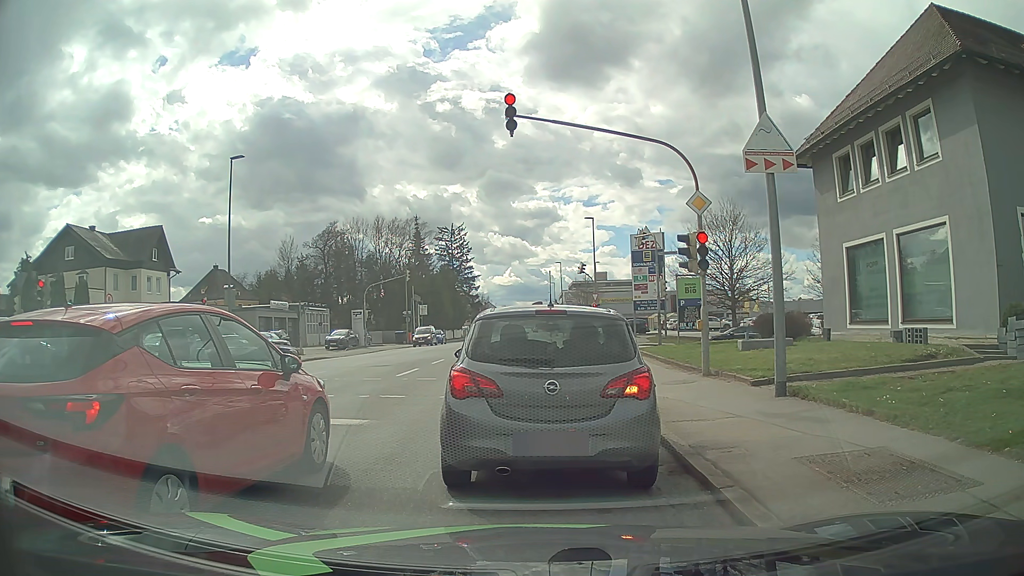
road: tertiary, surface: asphalt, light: Day
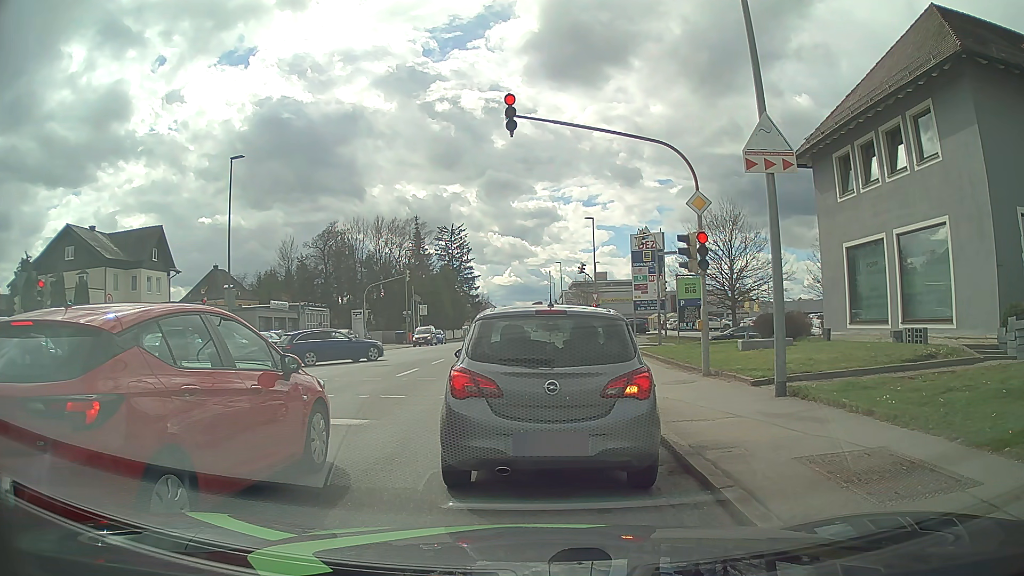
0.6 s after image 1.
(0.0, 0.0) m; 0°
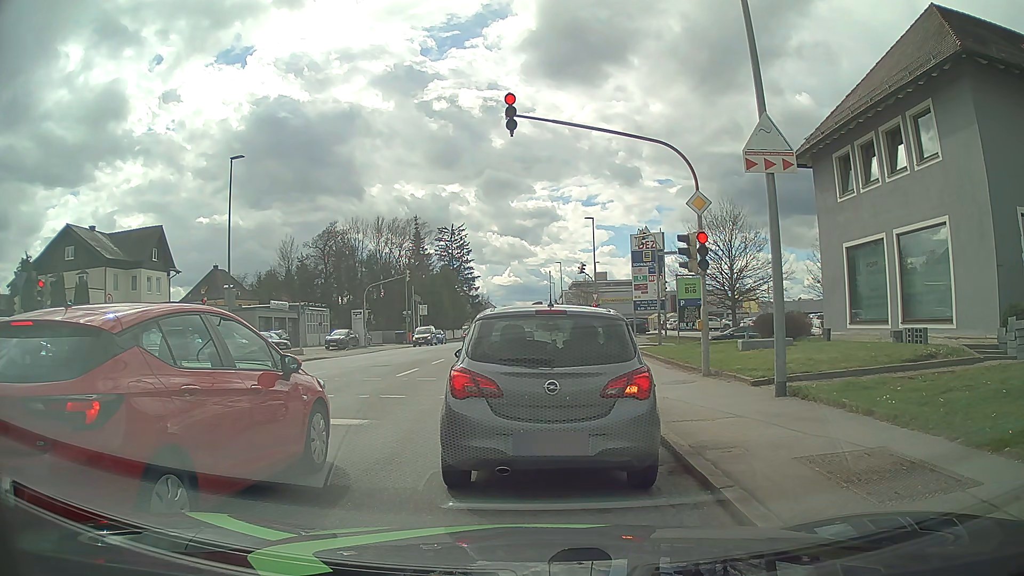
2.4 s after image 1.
(0.0, 0.0) m; 0°
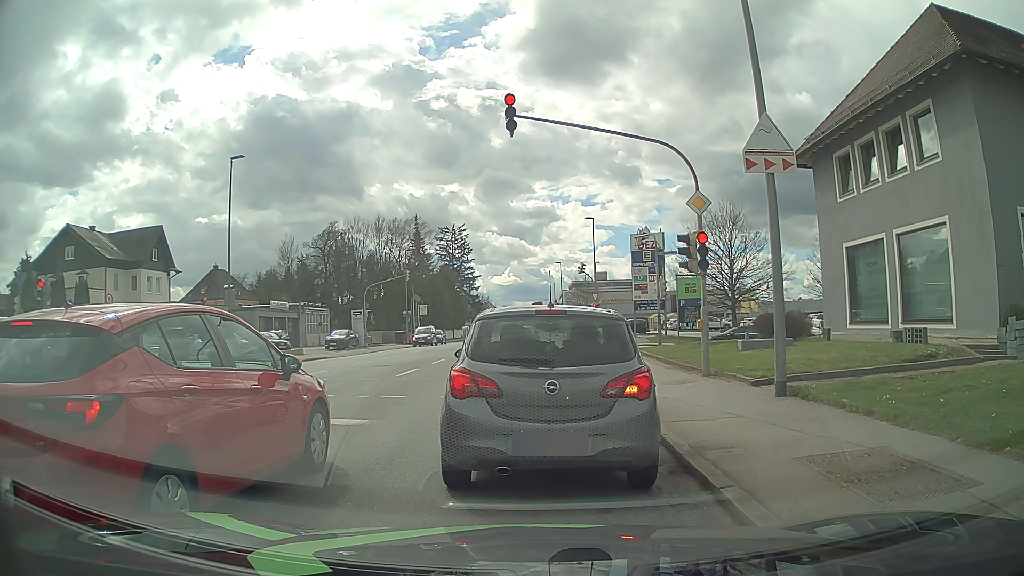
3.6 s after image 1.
(0.0, 0.0) m; 0°
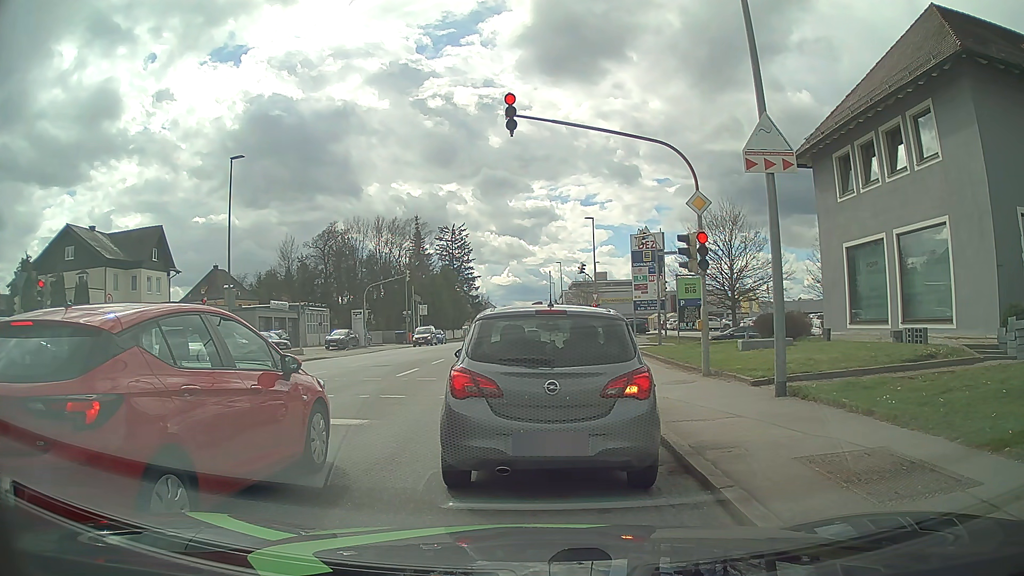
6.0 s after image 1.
(0.0, 0.0) m; 0°
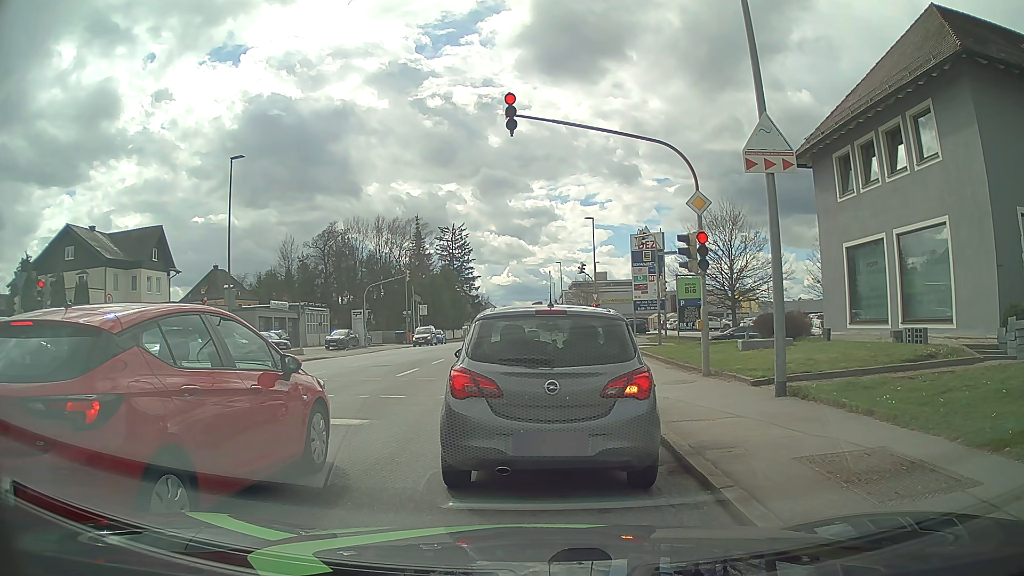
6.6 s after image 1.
(0.0, 0.0) m; 0°
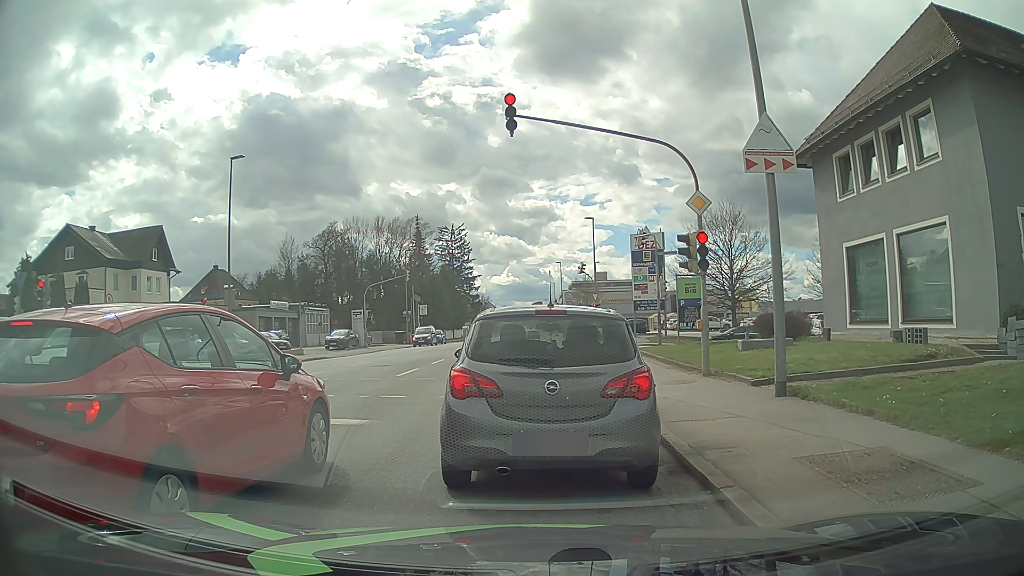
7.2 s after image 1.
(0.0, 0.0) m; 0°
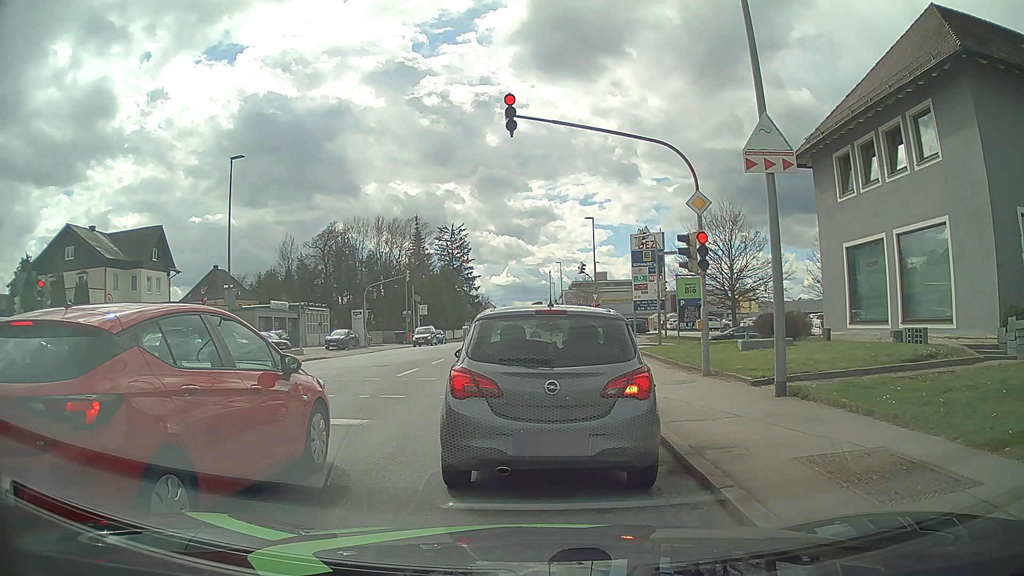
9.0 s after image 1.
(0.0, 0.0) m; 0°
